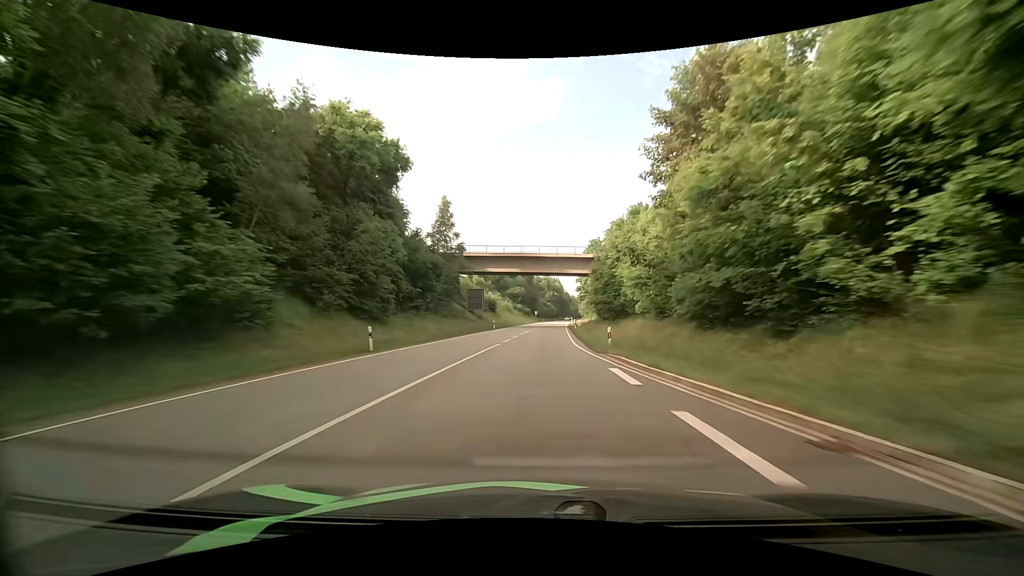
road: primary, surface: asphalt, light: Day
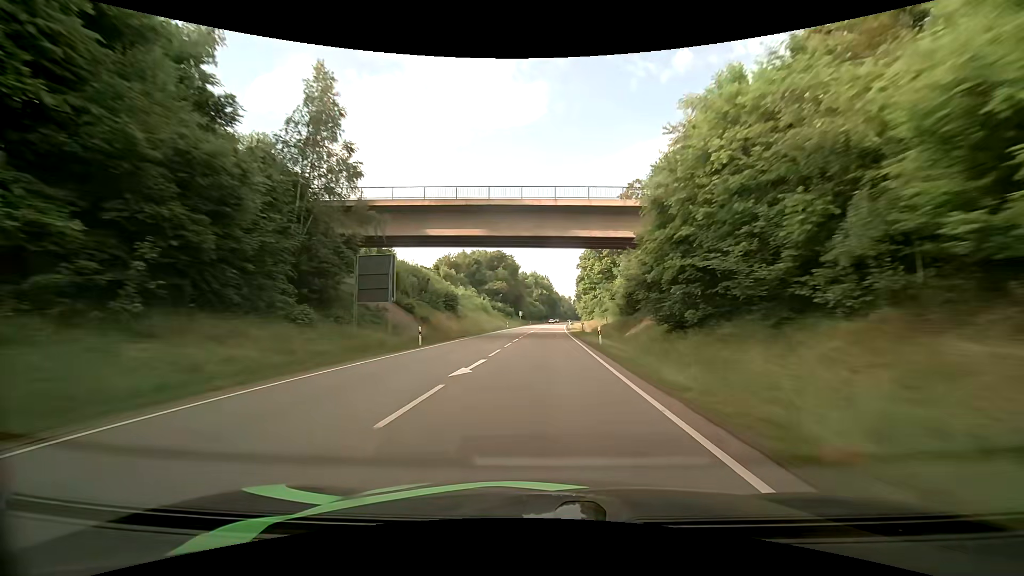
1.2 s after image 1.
(+0.4, +33.1) m; +2°
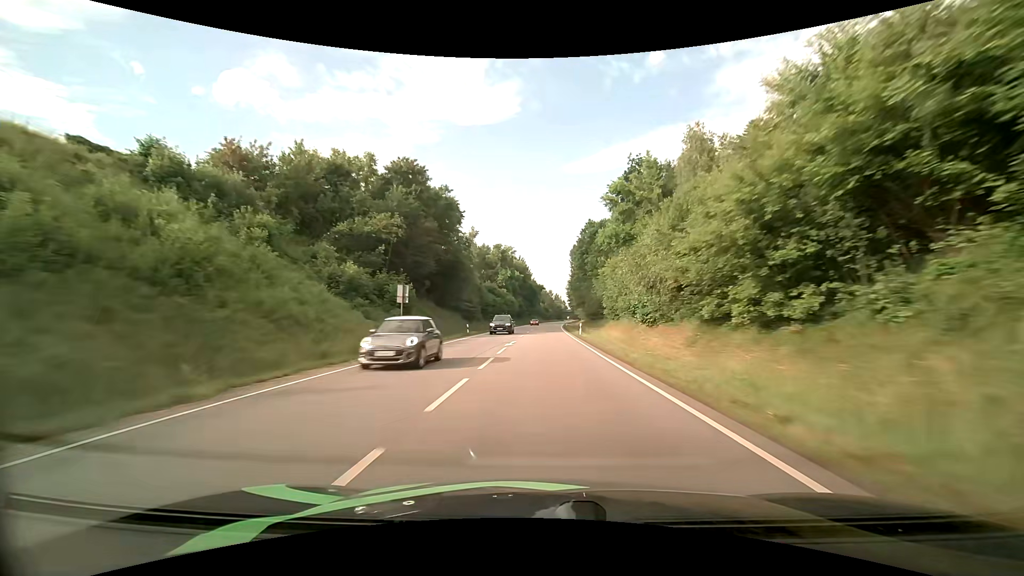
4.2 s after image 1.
(+1.7, +83.1) m; +2°
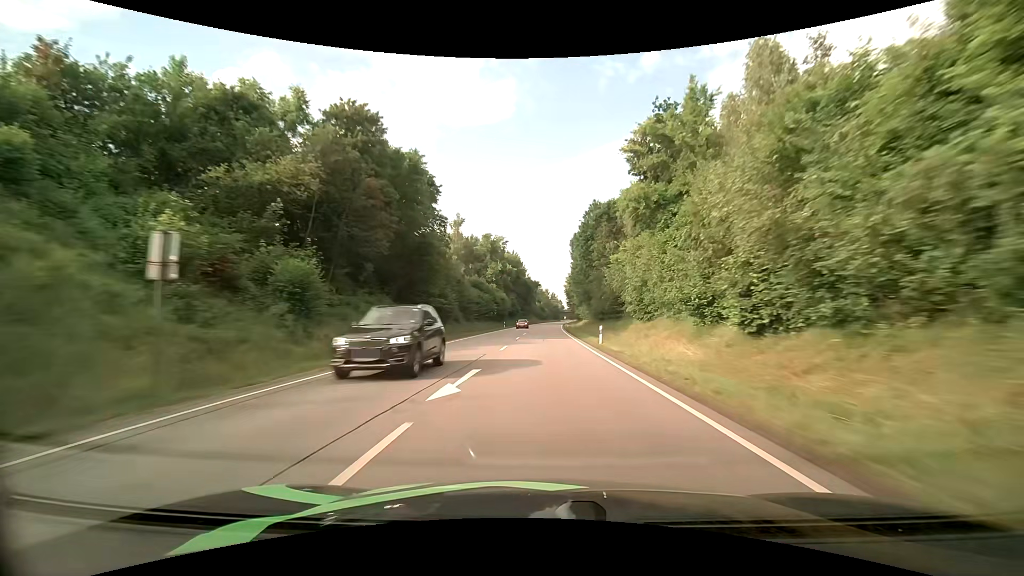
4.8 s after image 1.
(+0.2, +16.8) m; +1°
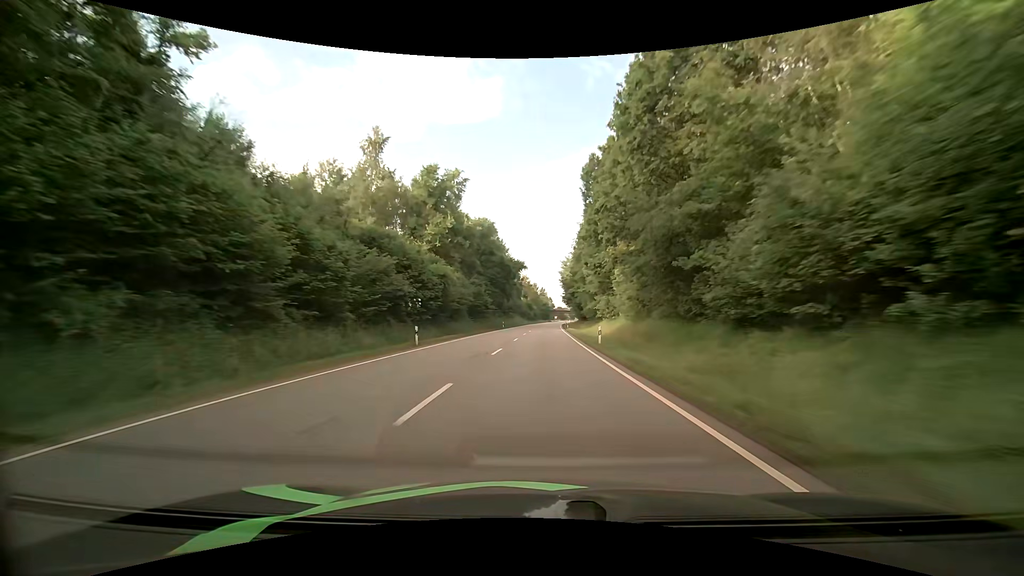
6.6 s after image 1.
(+0.6, +50.6) m; +1°
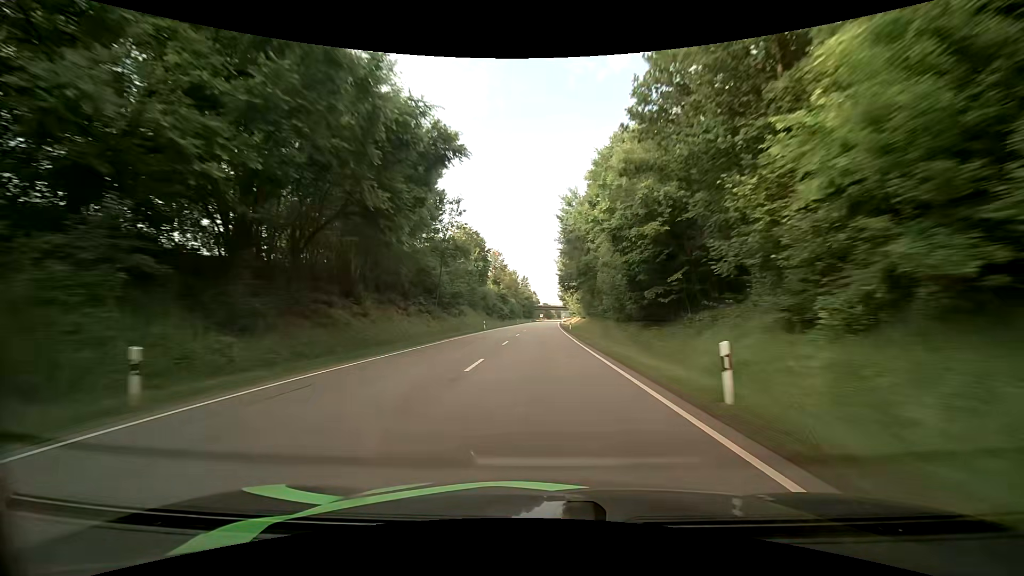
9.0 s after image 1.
(+1.6, +68.0) m; +3°
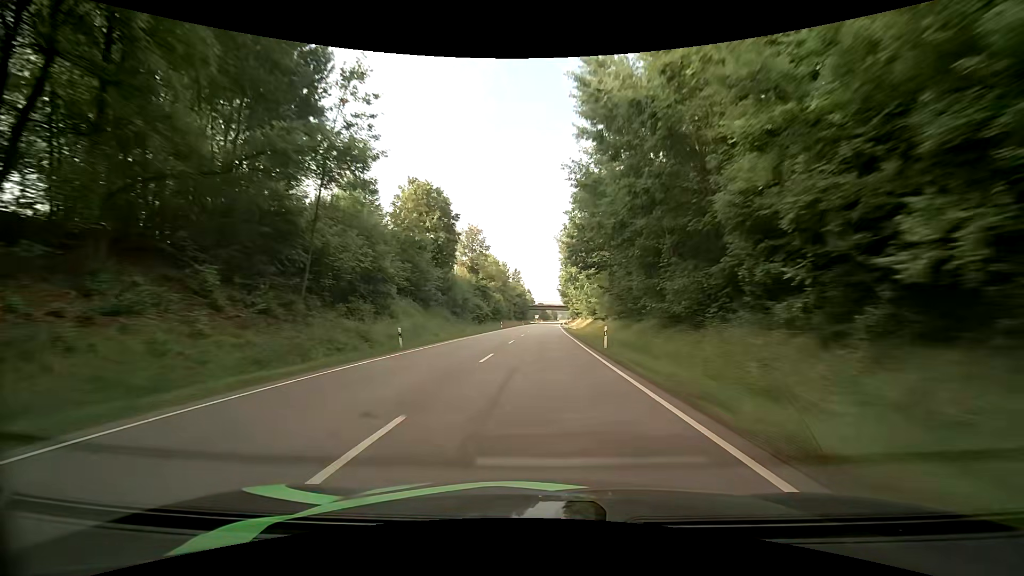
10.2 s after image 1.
(+0.1, +33.9) m; 0°
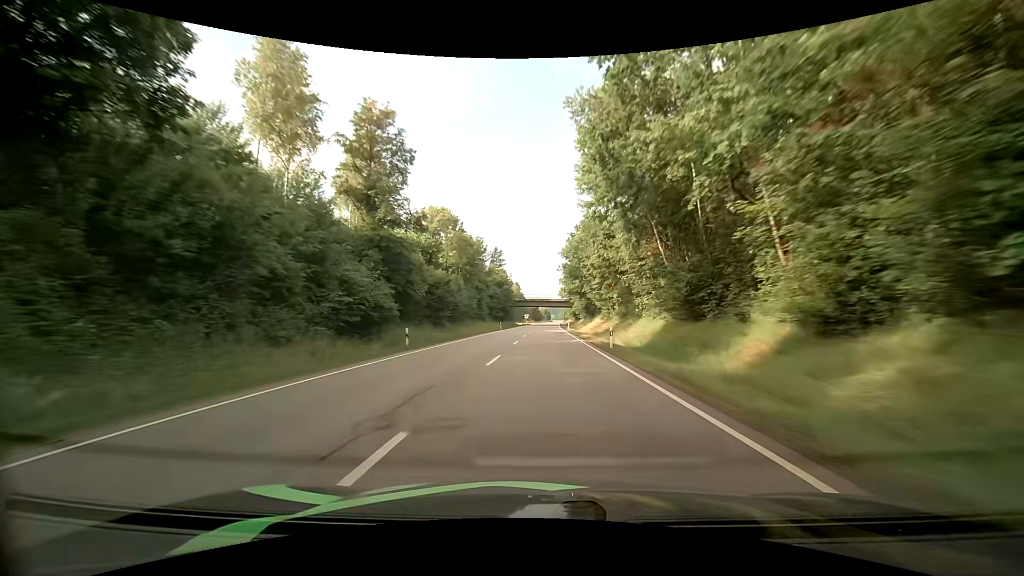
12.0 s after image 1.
(+0.5, +50.4) m; +1°
(0, +10) (0, +20) (0, +30) (0, +40) (+1, +50) (+1, +60) (+1, +70) (+1, +80) (+2, +90) (+2, +100) m
